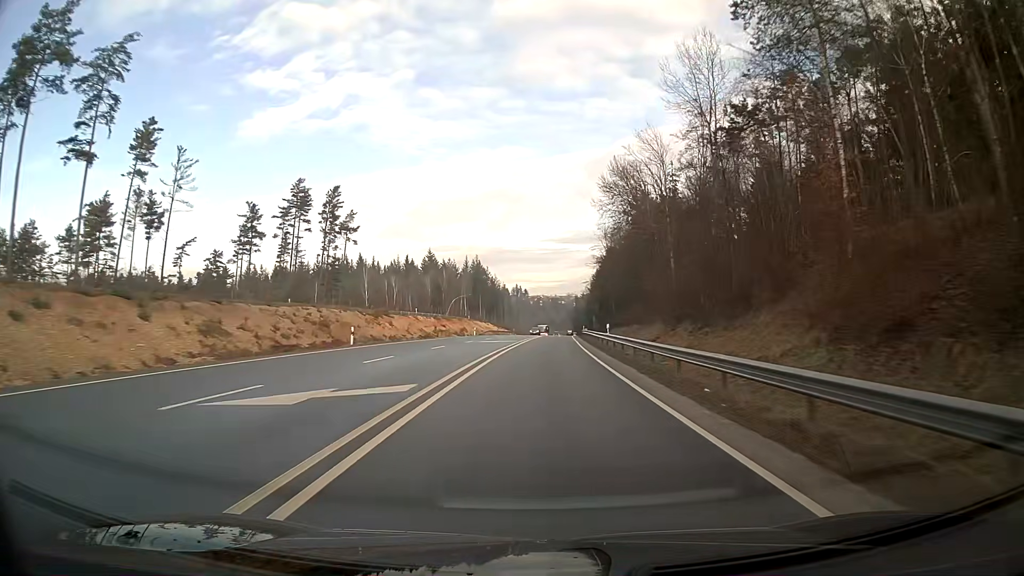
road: primary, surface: asphalt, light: Day
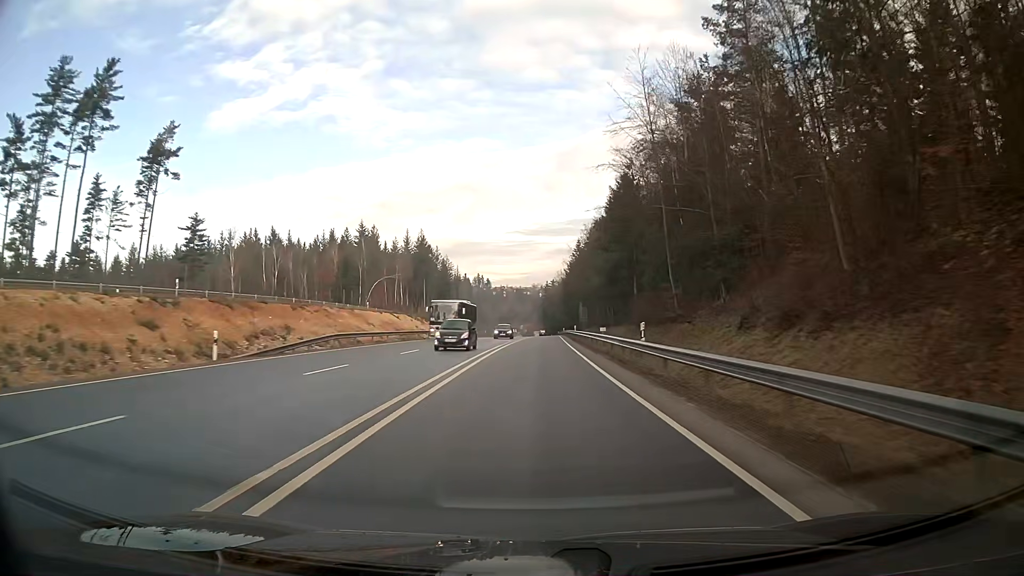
(+1.7, +64.4) m; +3°
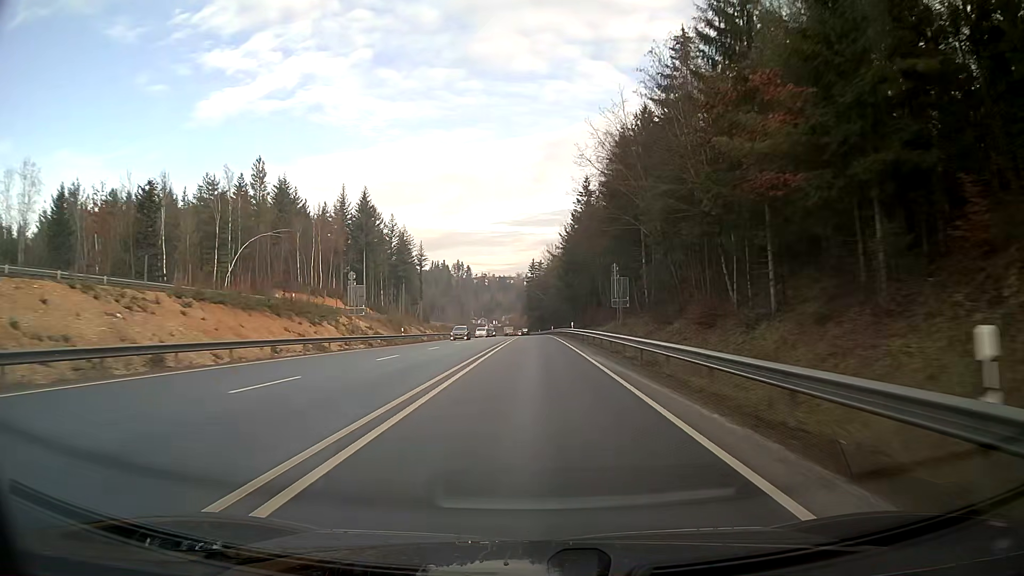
(+0.6, +64.5) m; +1°
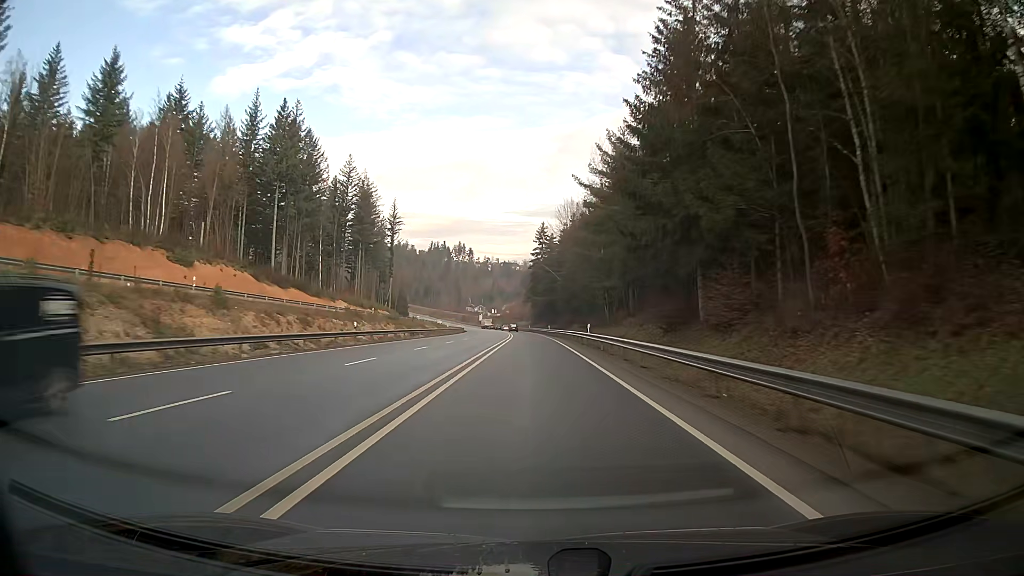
(+0.2, +64.4) m; 0°
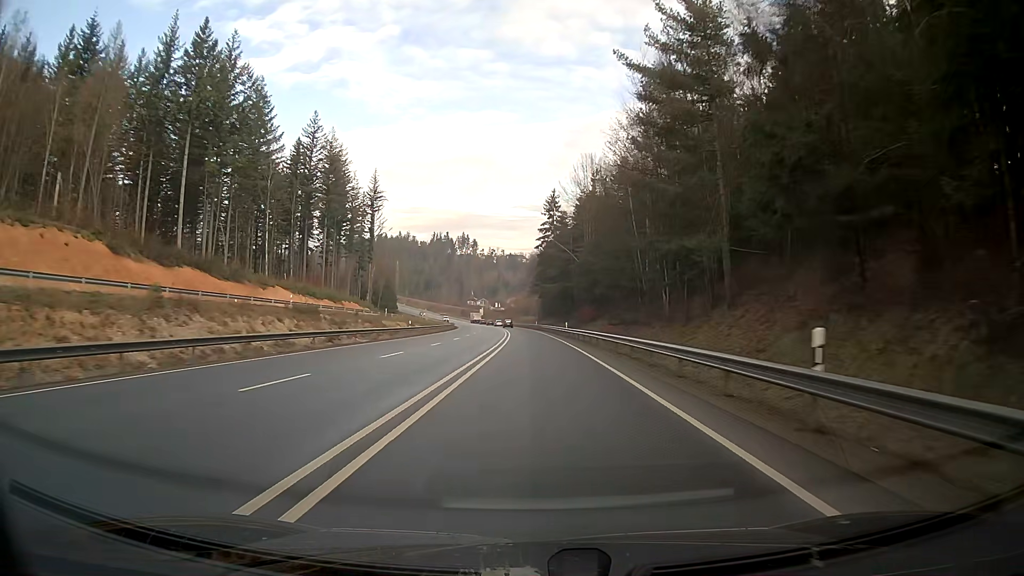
(-0.2, +32.2) m; -1°
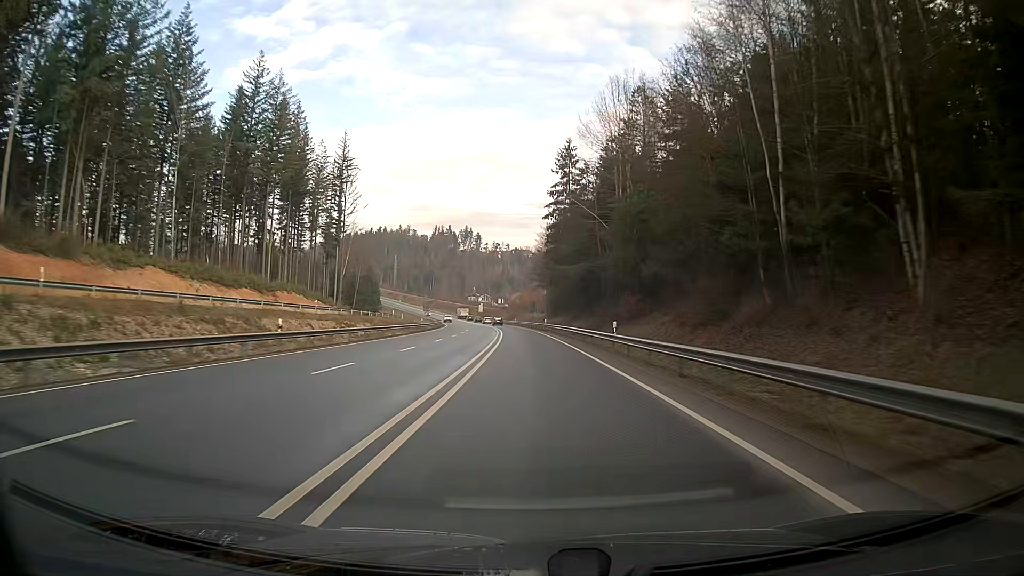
(-0.2, +32.1) m; -1°
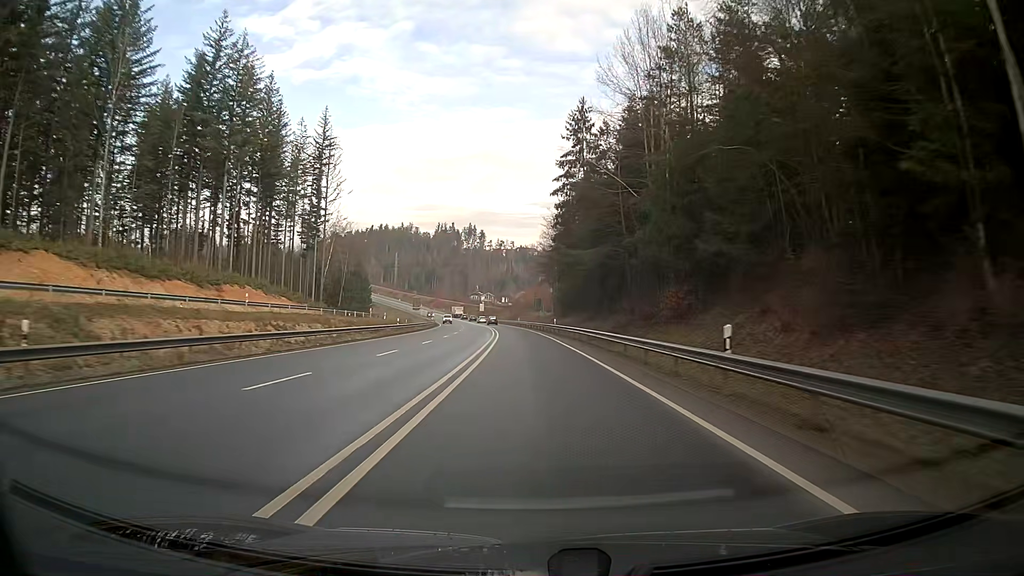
(-0.1, +16.1) m; -1°
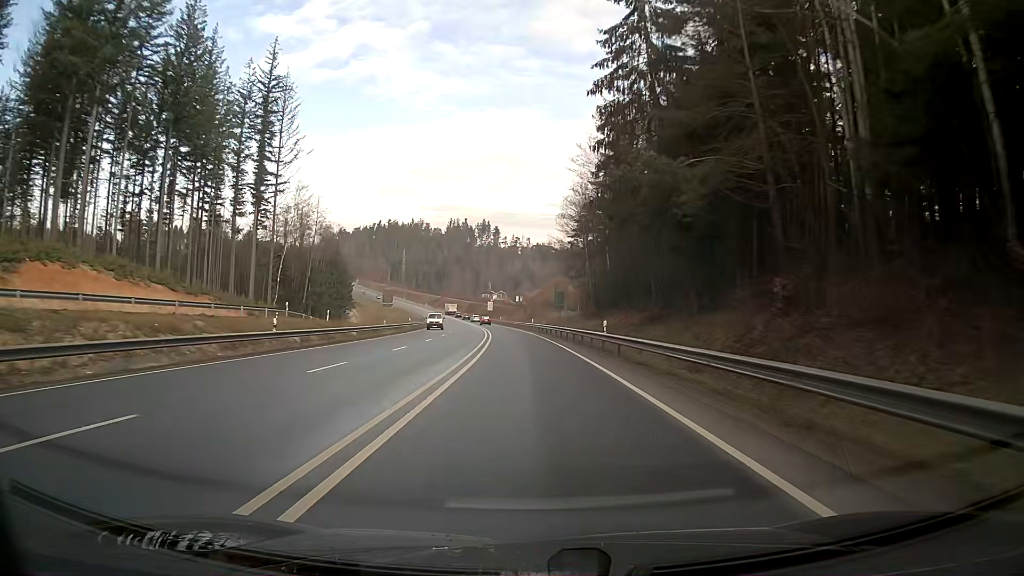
(-0.4, +31.8) m; -2°
